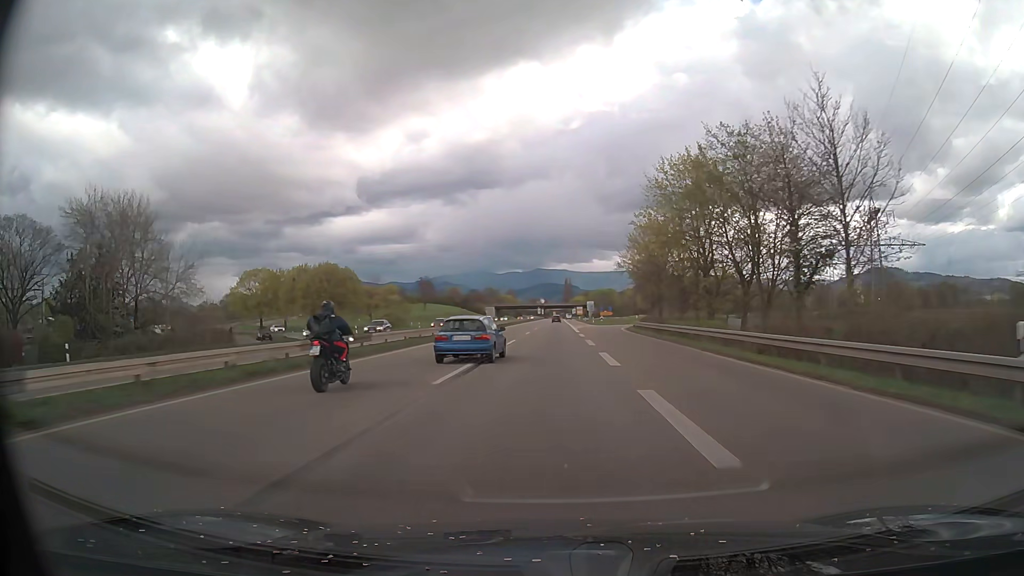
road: trunk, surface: asphalt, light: Day
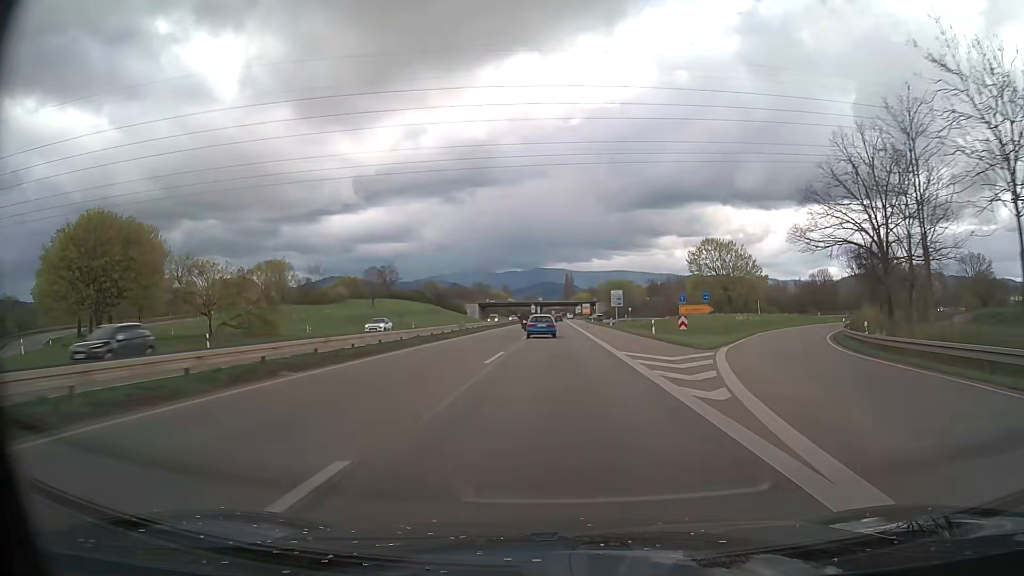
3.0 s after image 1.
(+0.1, +66.8) m; 0°
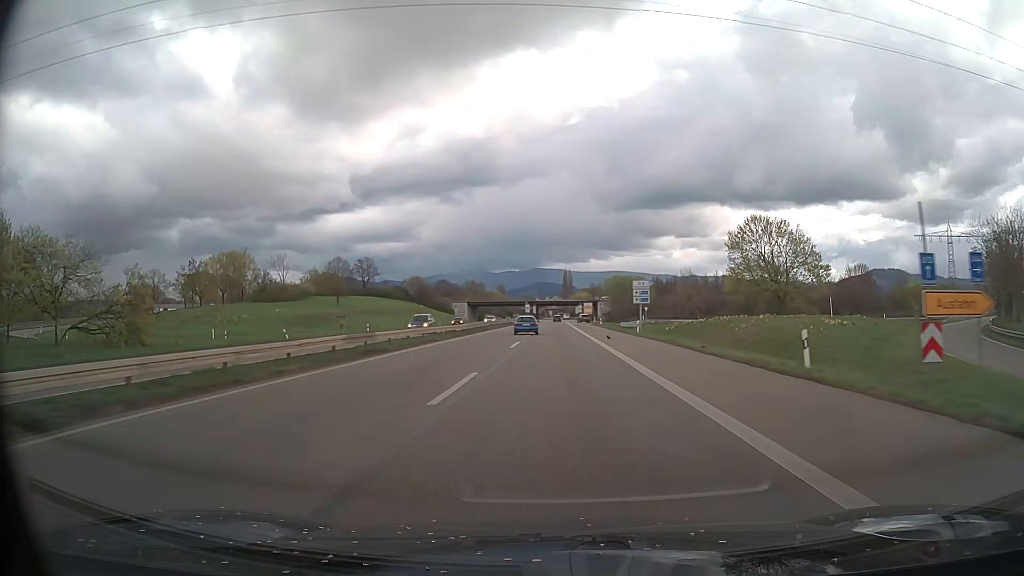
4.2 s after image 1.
(0.0, +26.5) m; 0°
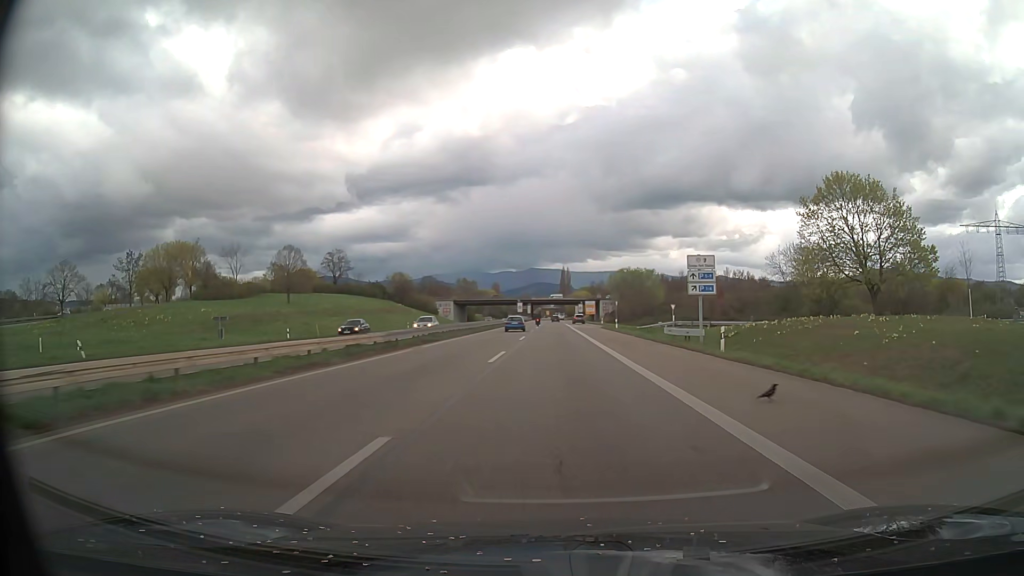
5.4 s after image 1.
(+0.1, +26.2) m; 0°
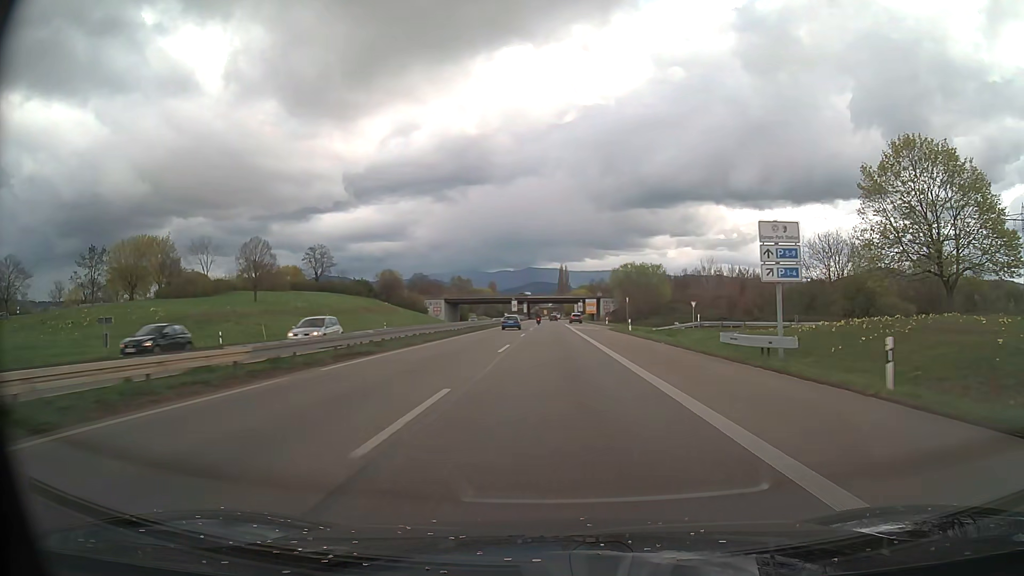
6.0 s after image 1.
(0.0, +13.0) m; 0°
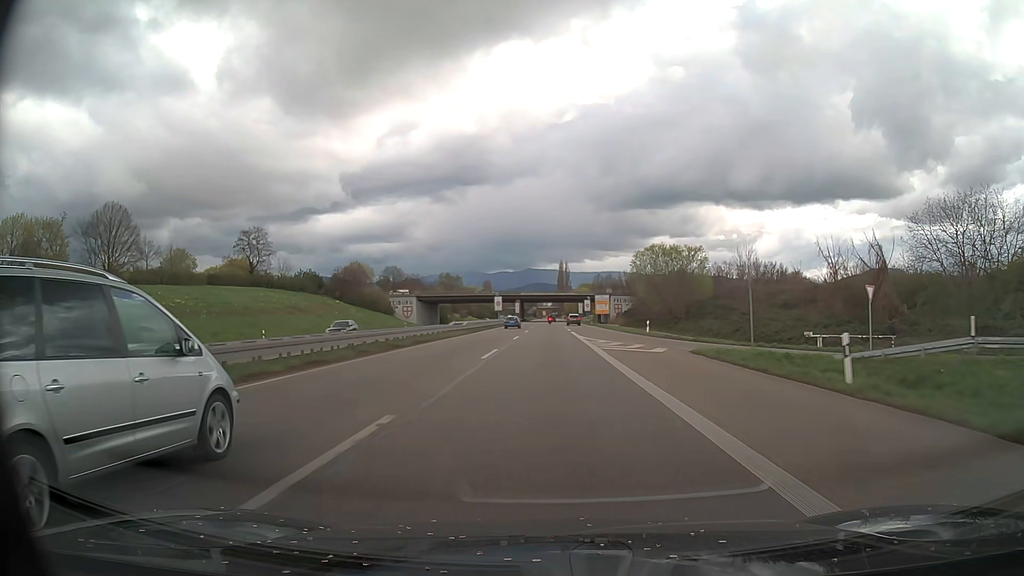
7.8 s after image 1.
(0.0, +39.2) m; 0°
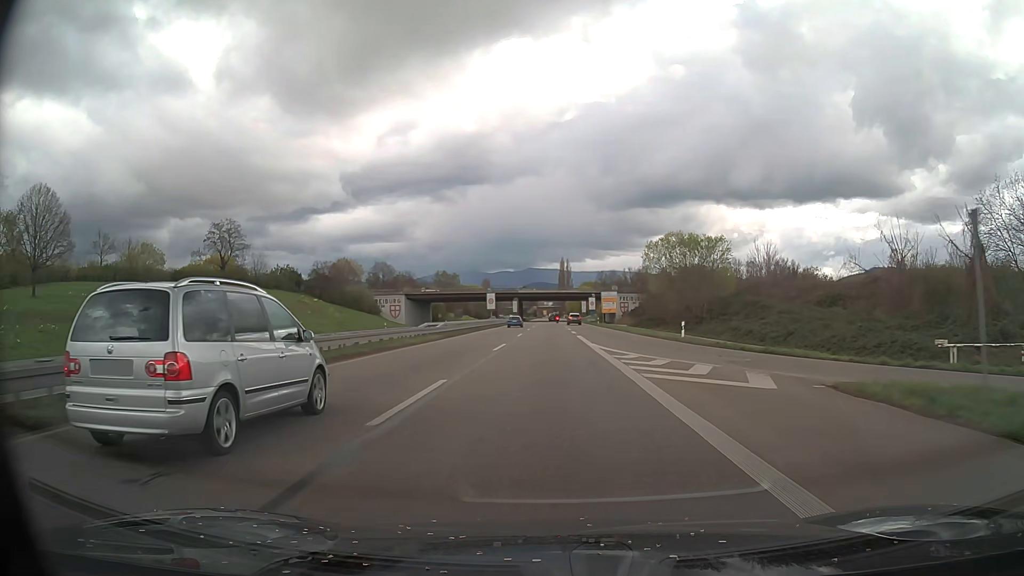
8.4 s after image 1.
(0.0, +13.1) m; 0°
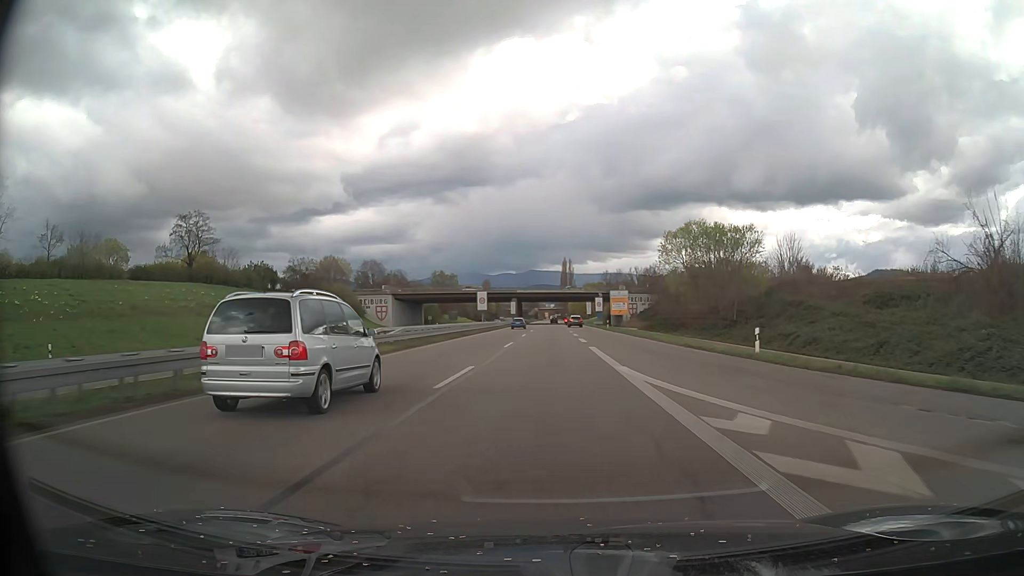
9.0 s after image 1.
(0.0, +13.1) m; 0°
(0, +10) (0, +20) (0, +30) (0, +40) (0, +50) (0, +60) (0, +70) (0, +80) (0, +90) (0, +100) m
